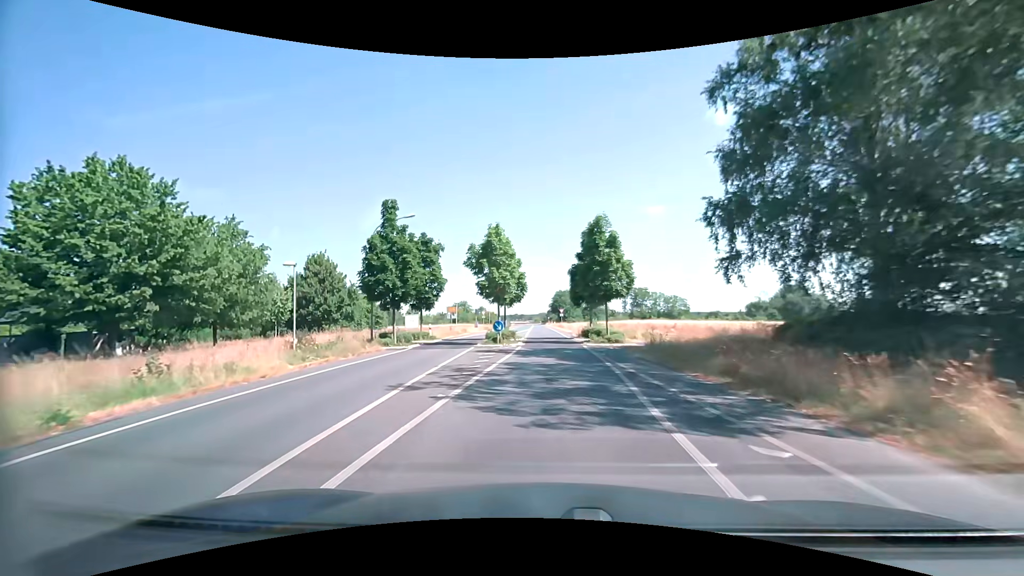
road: tertiary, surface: asphalt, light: Day
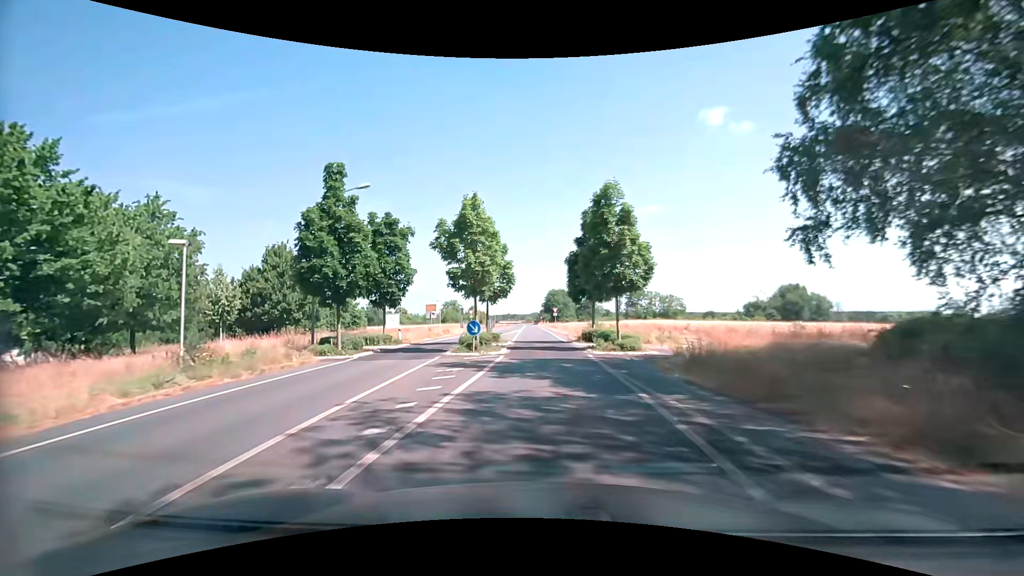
(0.0, +6.5) m; 0°
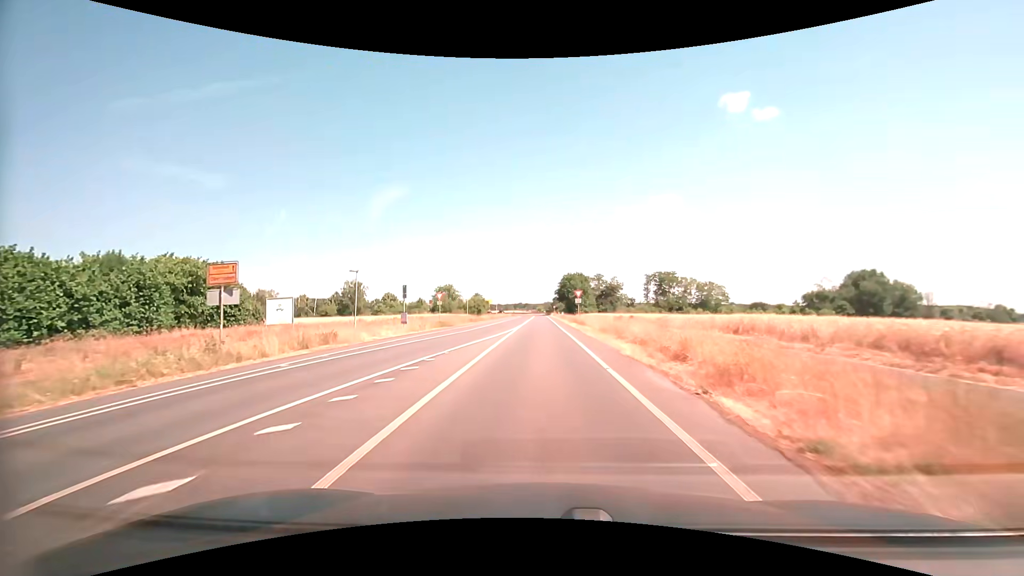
(0.0, +33.0) m; -1°
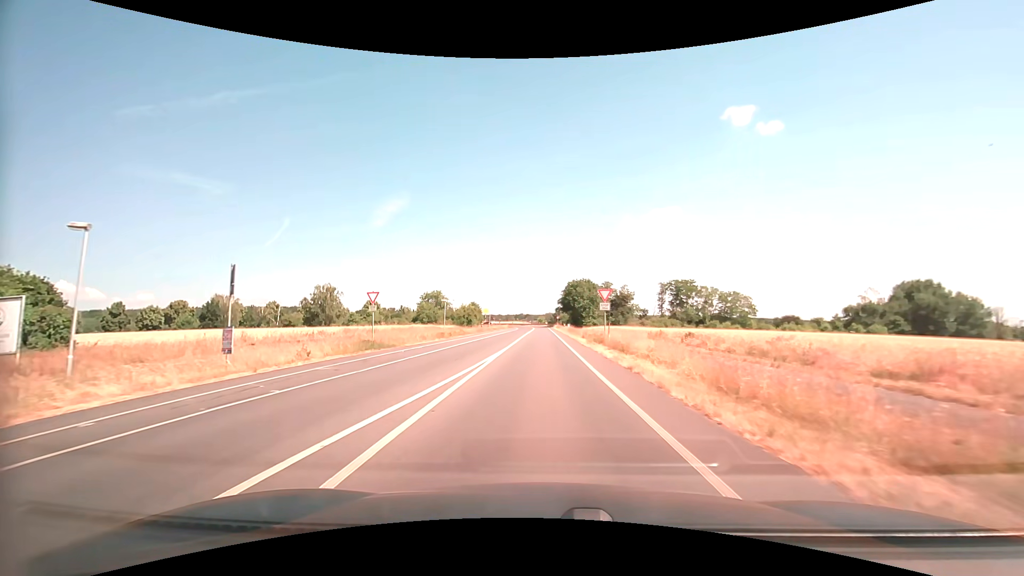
(-0.1, +20.5) m; 0°
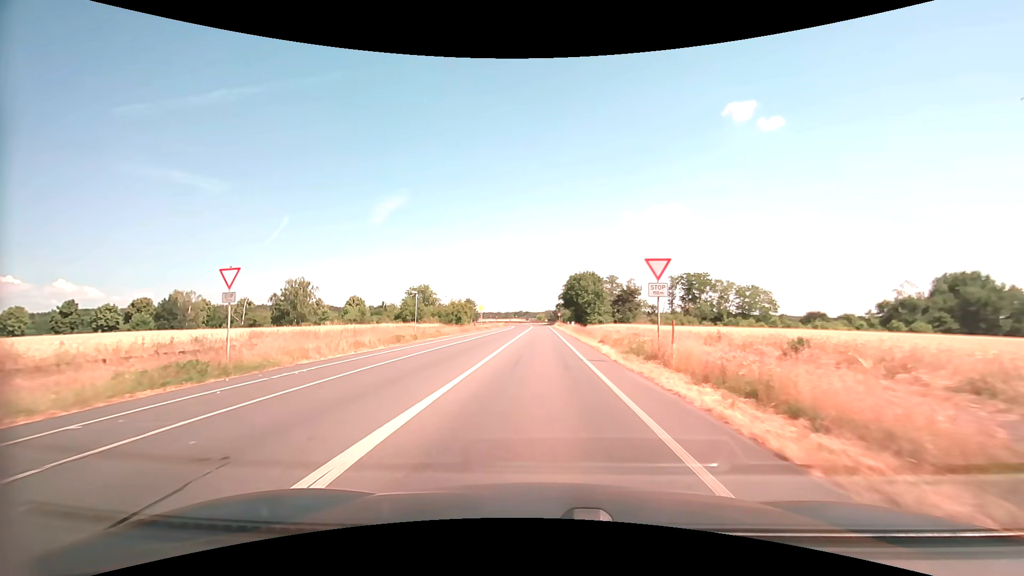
(0.0, +14.1) m; 0°
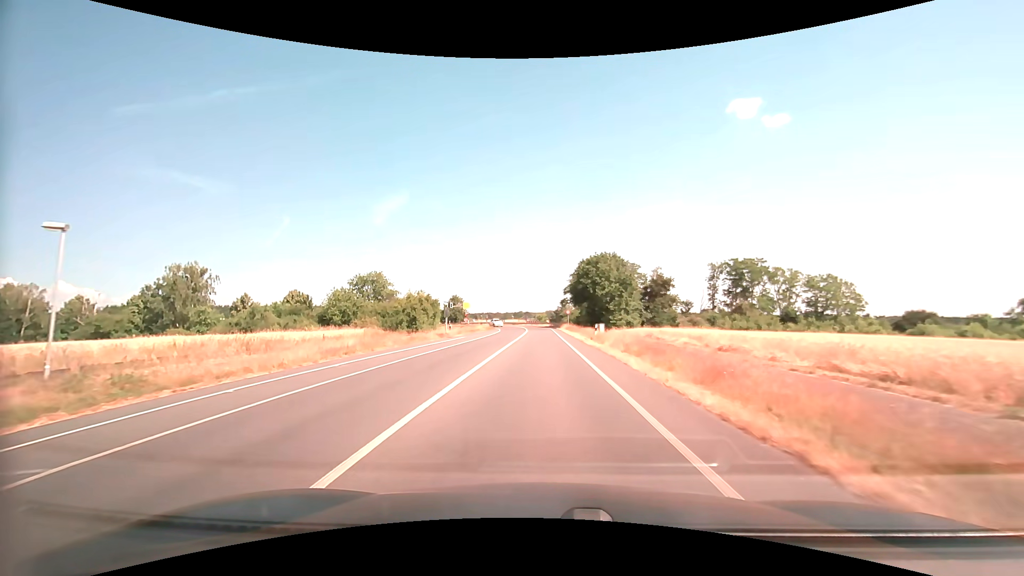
(-0.2, +36.5) m; 0°
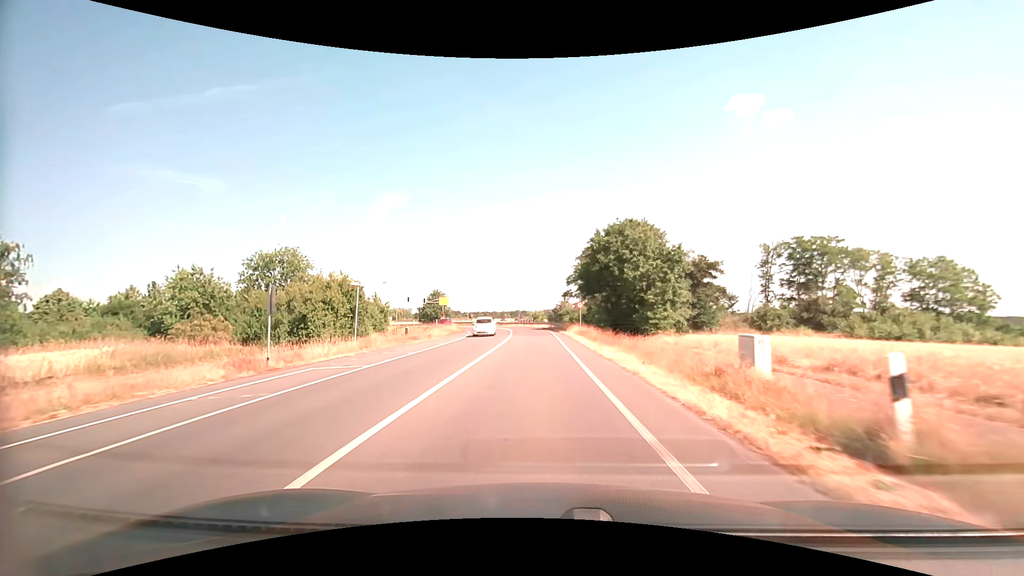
(+0.2, +29.4) m; 0°
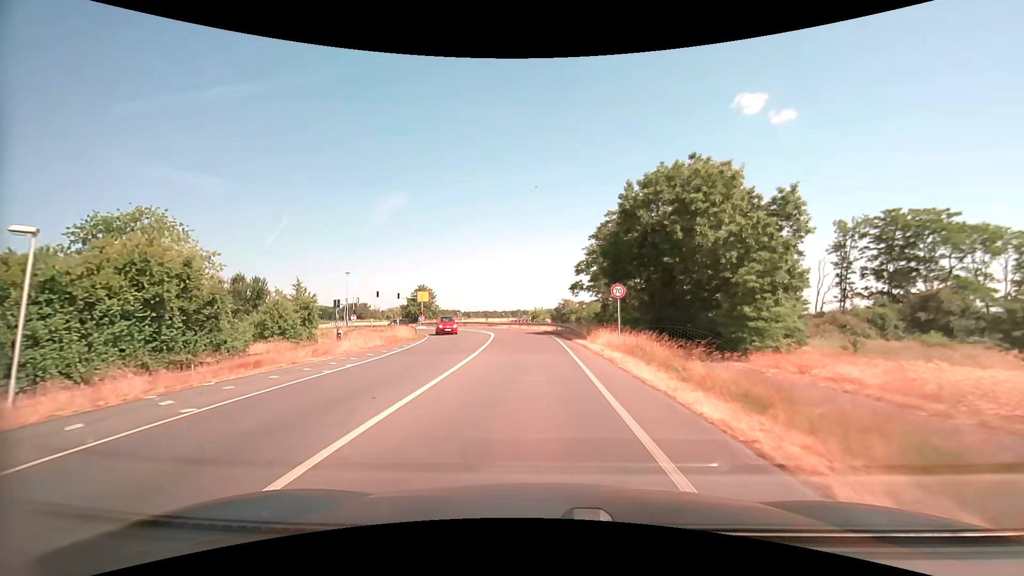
(0.0, +21.5) m; 0°
(0, +10) (0, +20) (0, +30) (-1, +40) (-2, +50) (-5, +59) (-9, +69) (-15, +77) (-21, +85) (-26, +93) m
